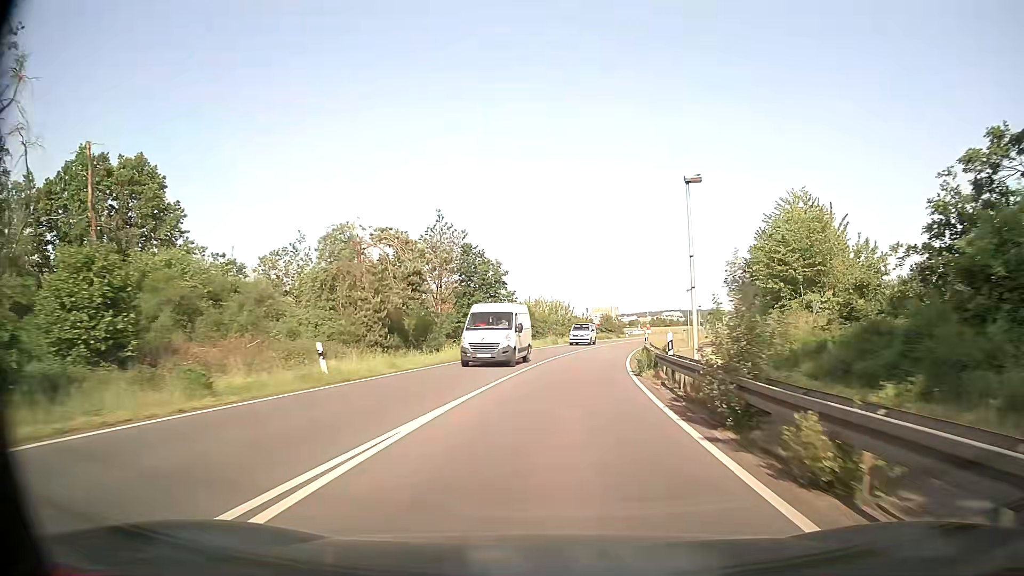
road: primary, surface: asphalt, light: Day
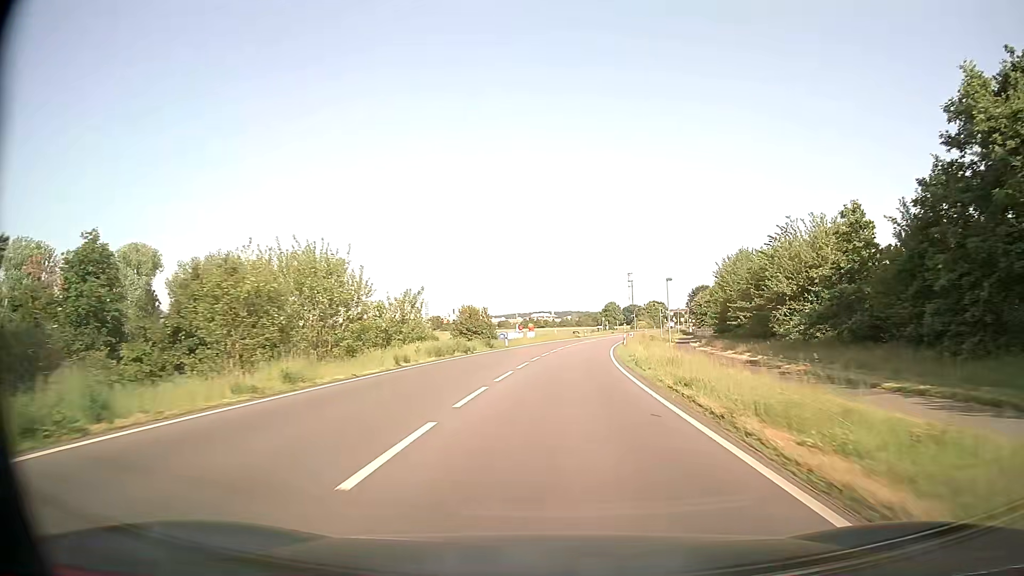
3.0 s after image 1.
(+5.7, +54.0) m; +11°
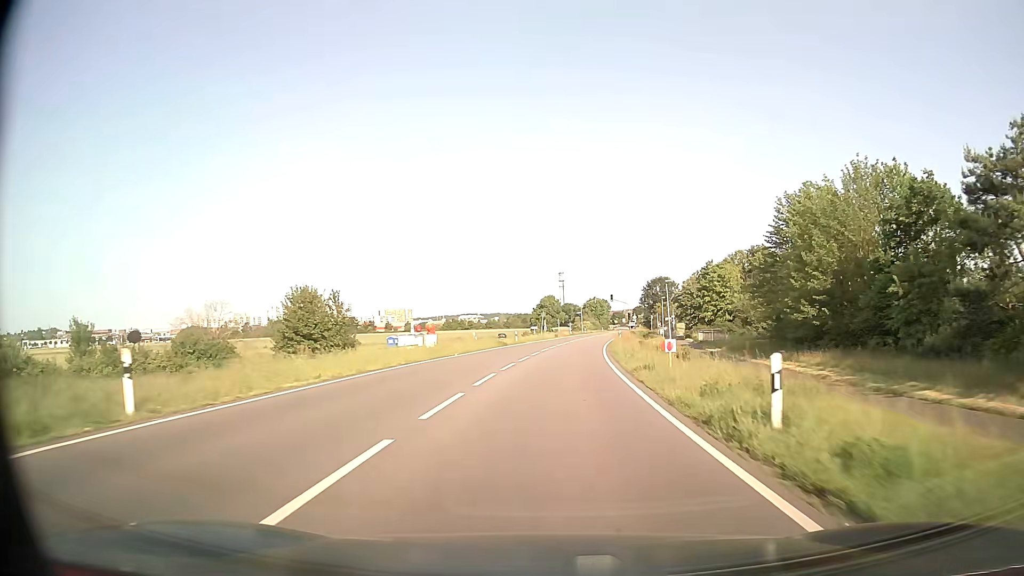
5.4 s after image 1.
(+2.3, +43.9) m; +6°
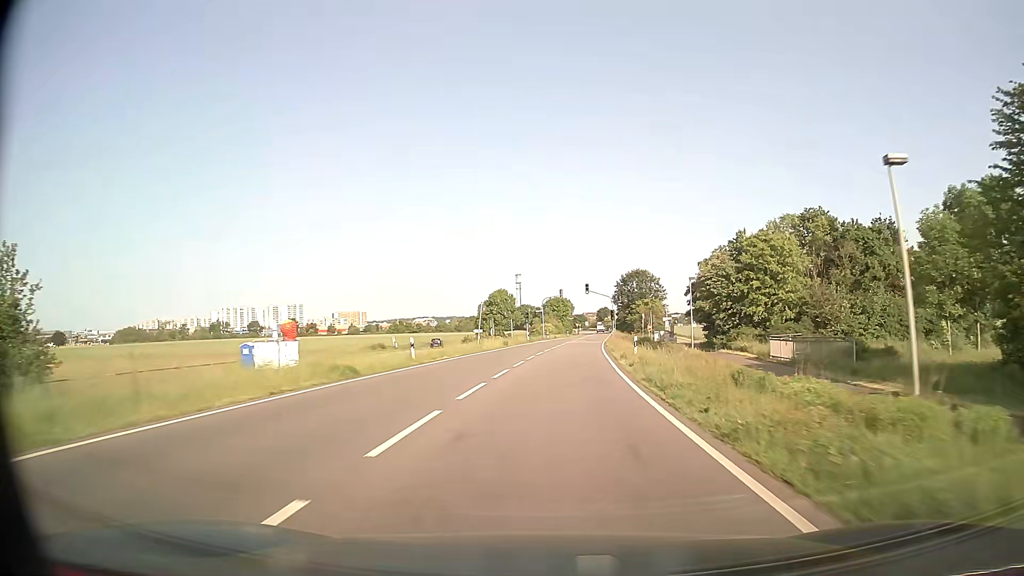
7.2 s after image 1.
(+1.2, +33.2) m; +4°
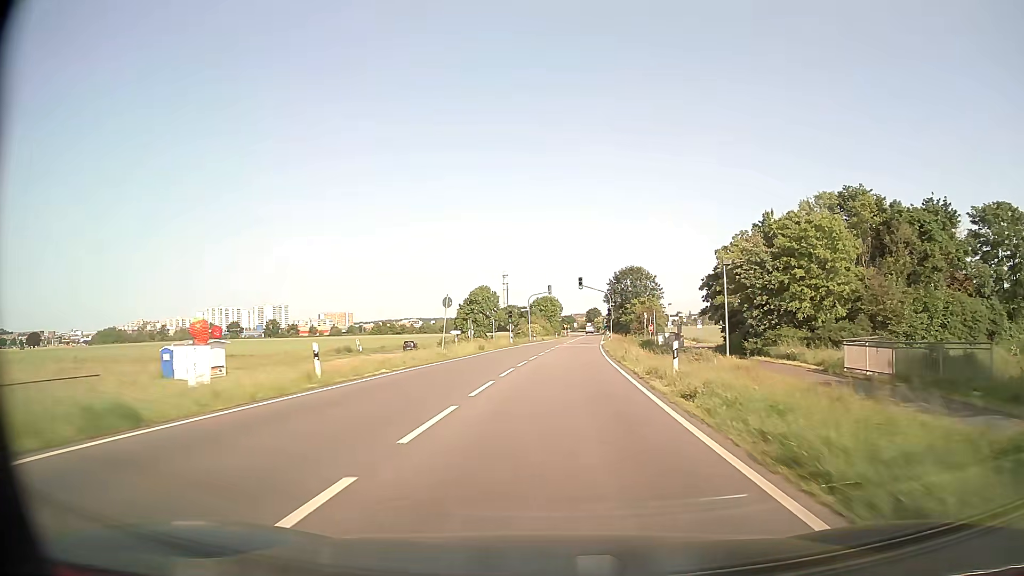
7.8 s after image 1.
(+0.1, +11.2) m; +1°
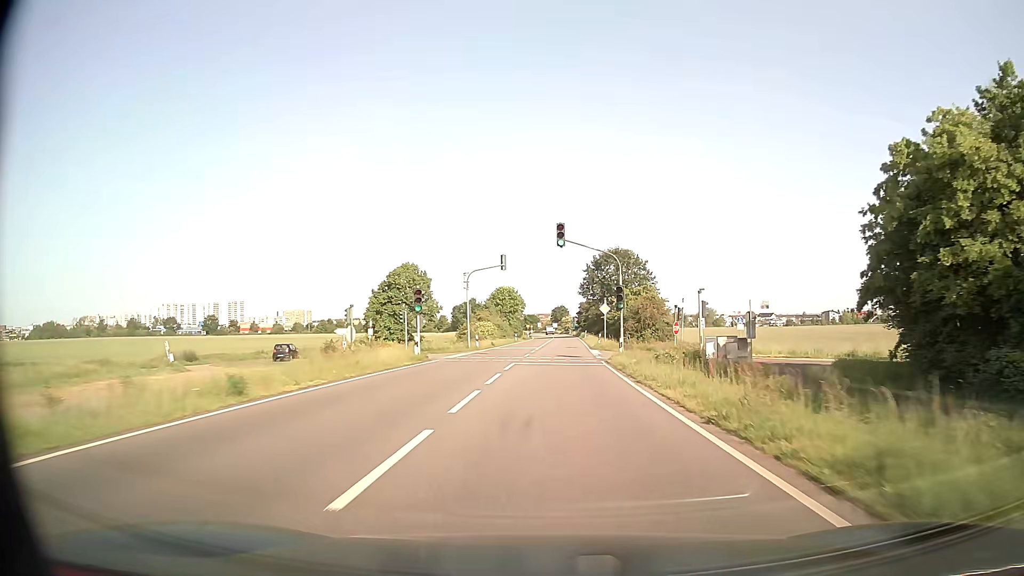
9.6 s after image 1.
(+1.0, +33.3) m; +3°
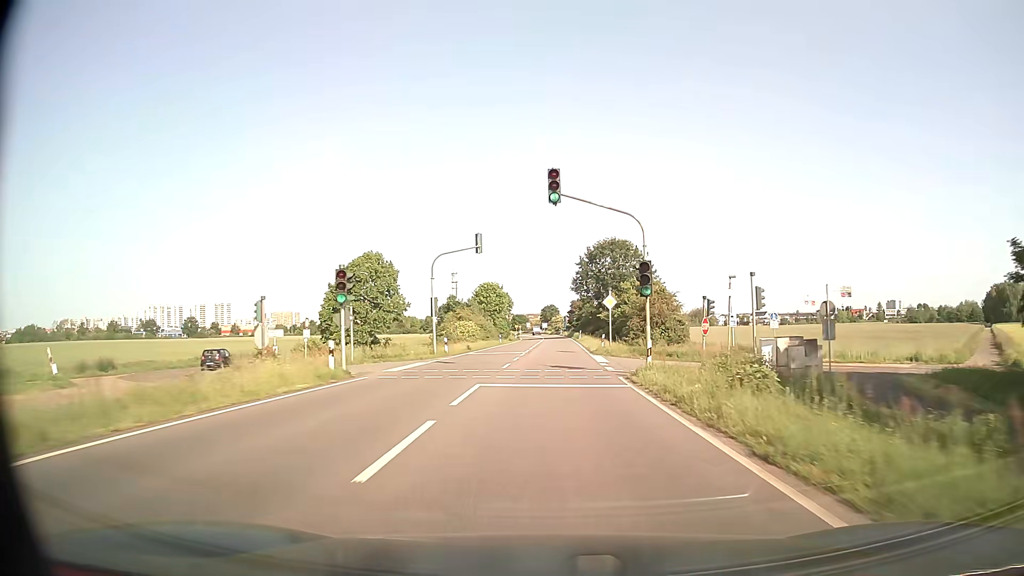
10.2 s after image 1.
(+0.1, +11.1) m; +1°
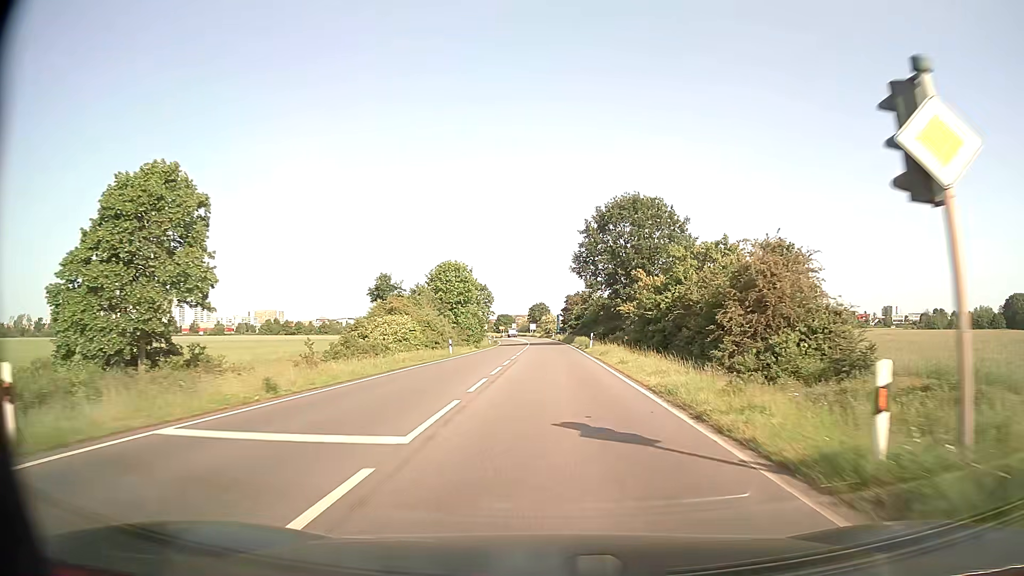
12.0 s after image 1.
(+0.2, +33.4) m; +1°
(0, +10) (0, +20) (0, +30) (0, +40) (0, +50) (0, +60) (0, +70) (0, +80) (-1, +90) (-1, +100) m
